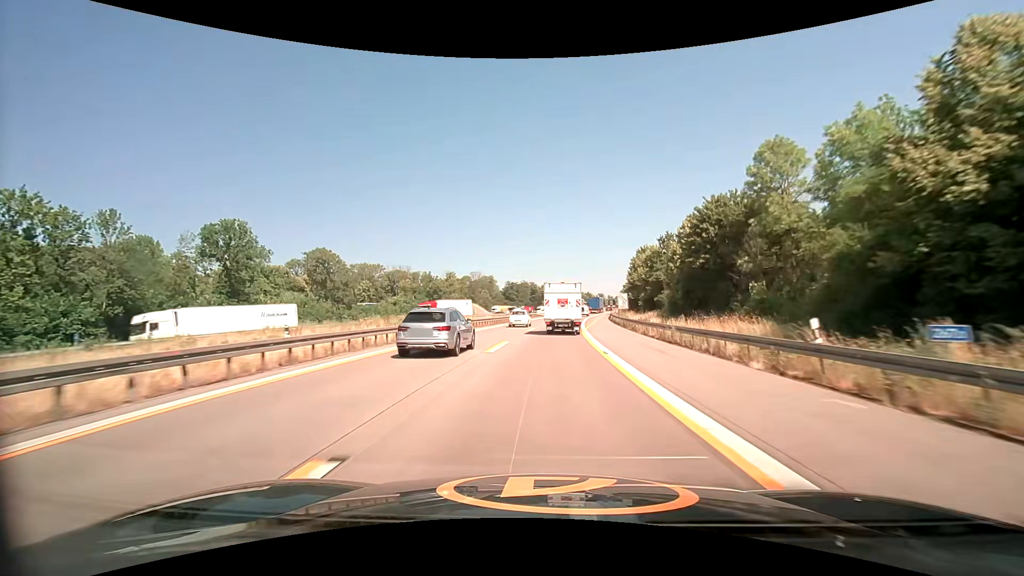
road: motorway_link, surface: concrete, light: Day
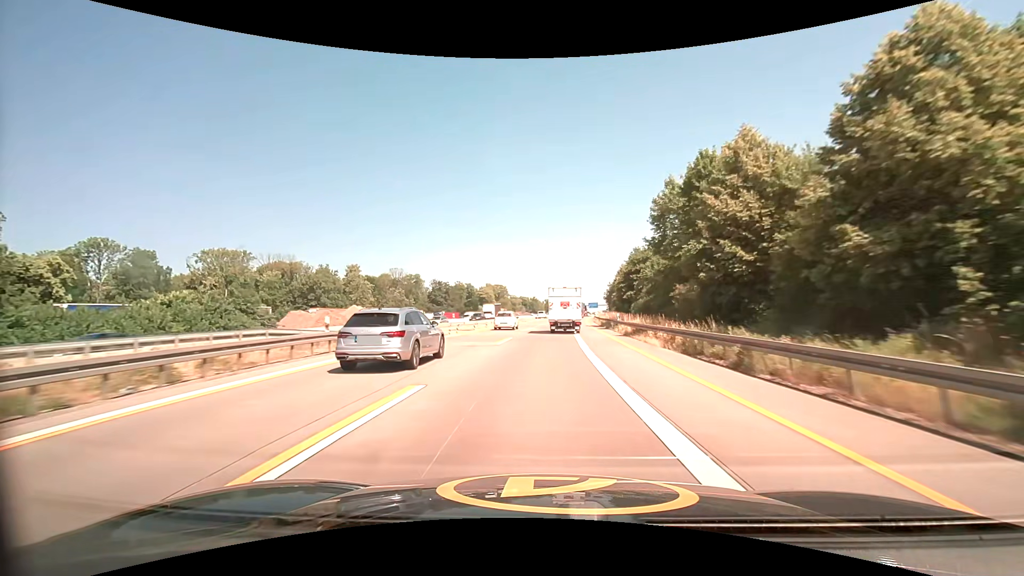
(+4.2, +66.9) m; +6°
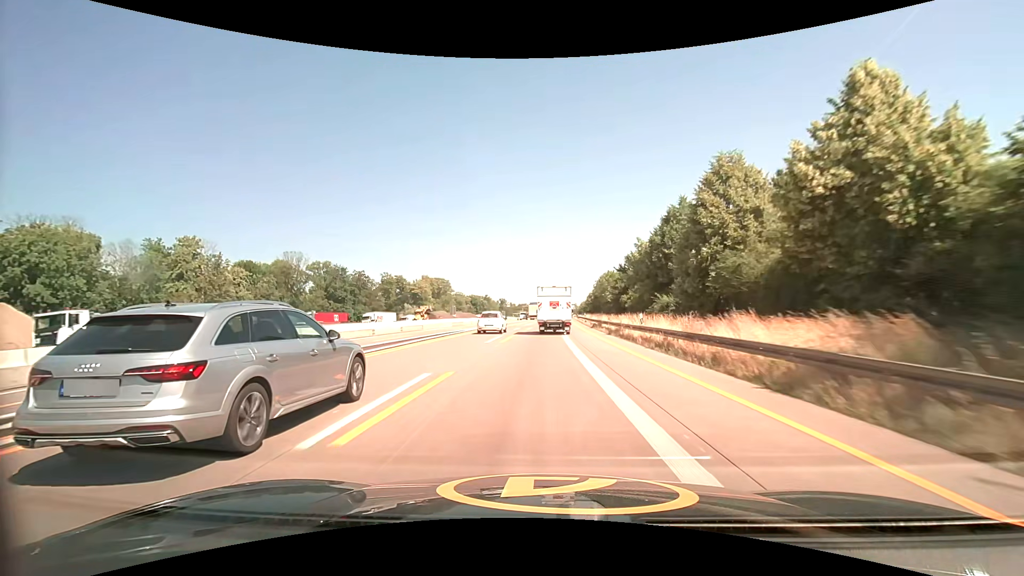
(+3.0, +69.7) m; +5°
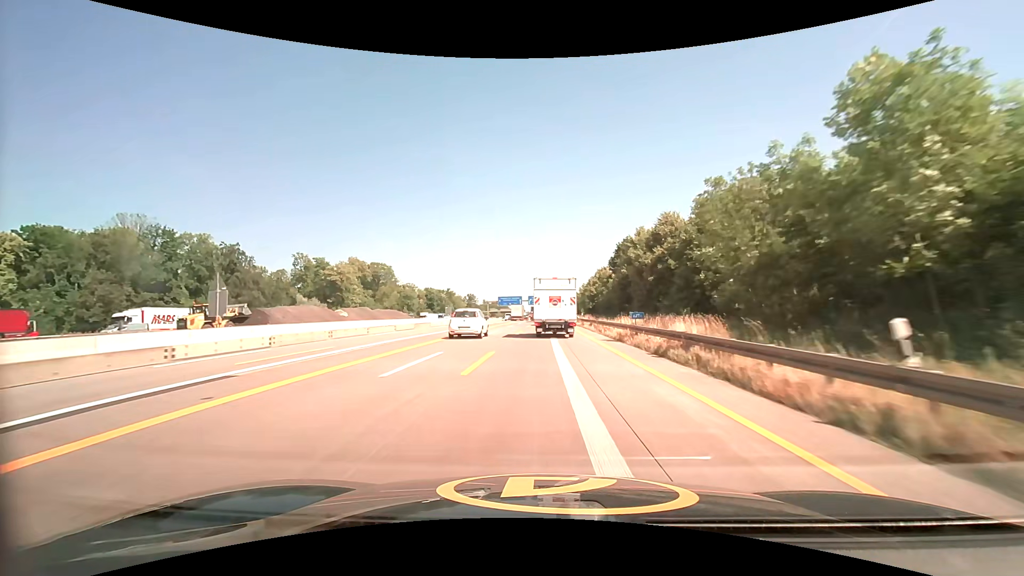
(+1.7, +66.2) m; +3°
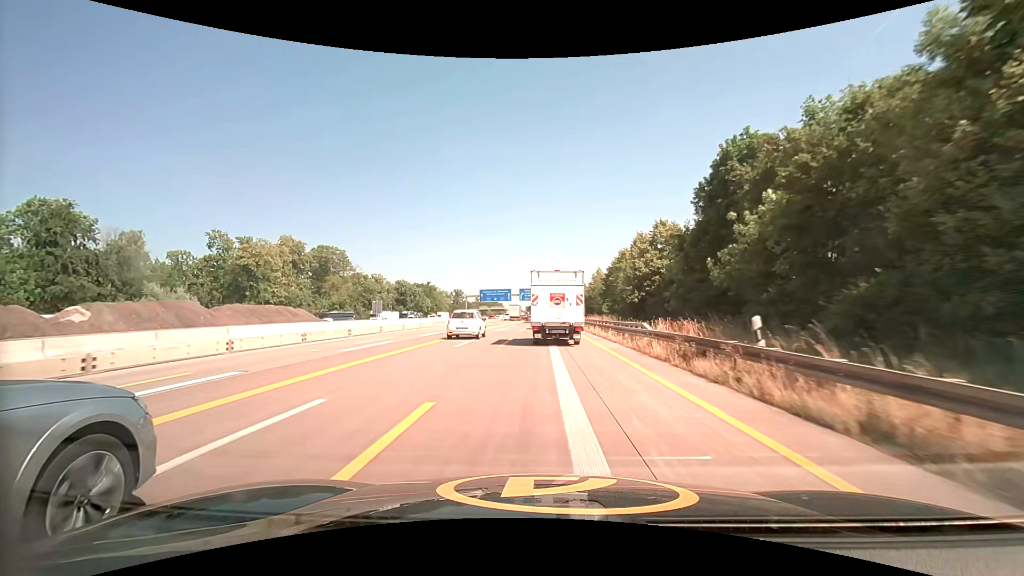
(+0.3, +43.9) m; +1°
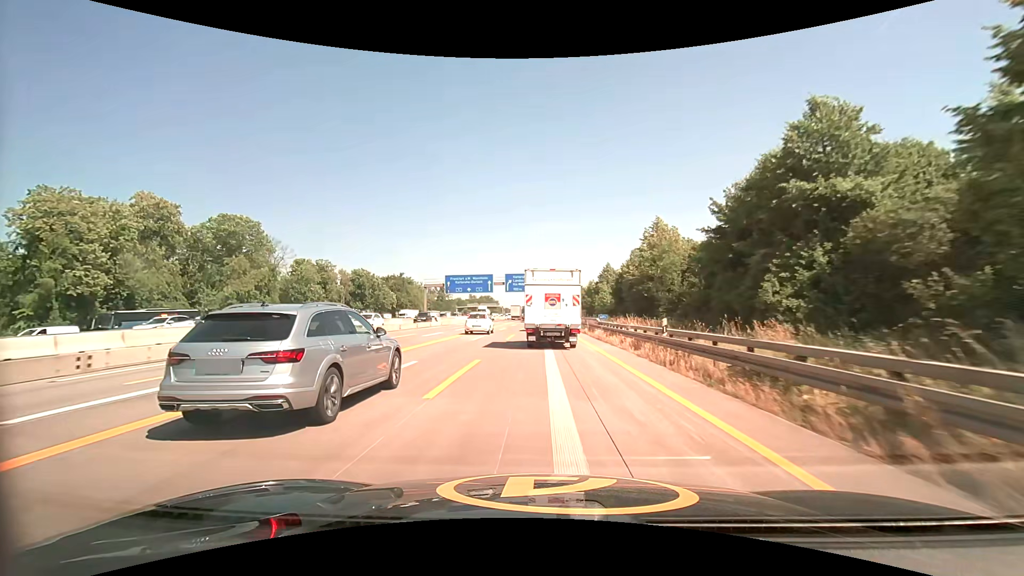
(+0.1, +47.6) m; 0°
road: motorway
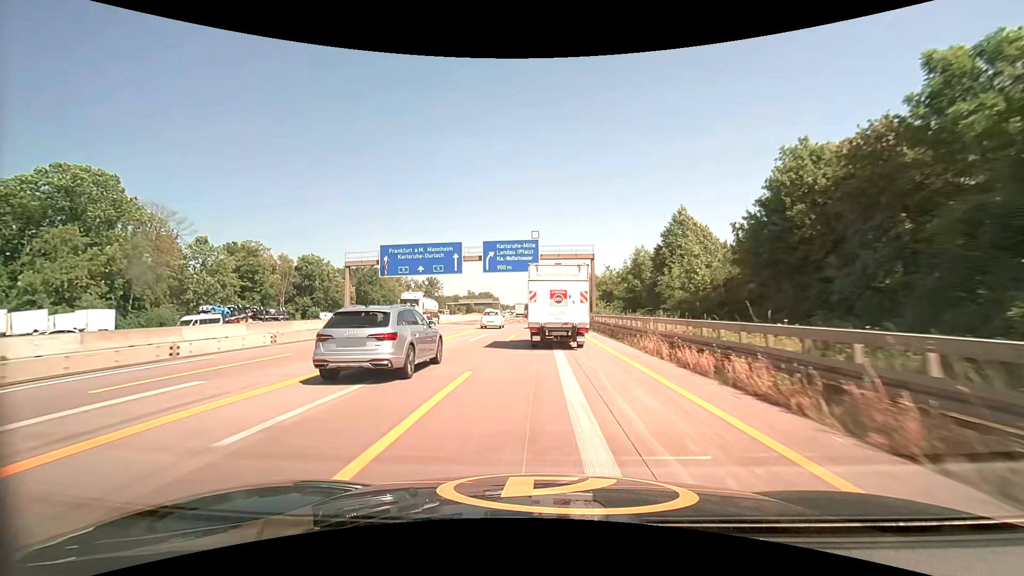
(-0.1, +38.8) m; 0°
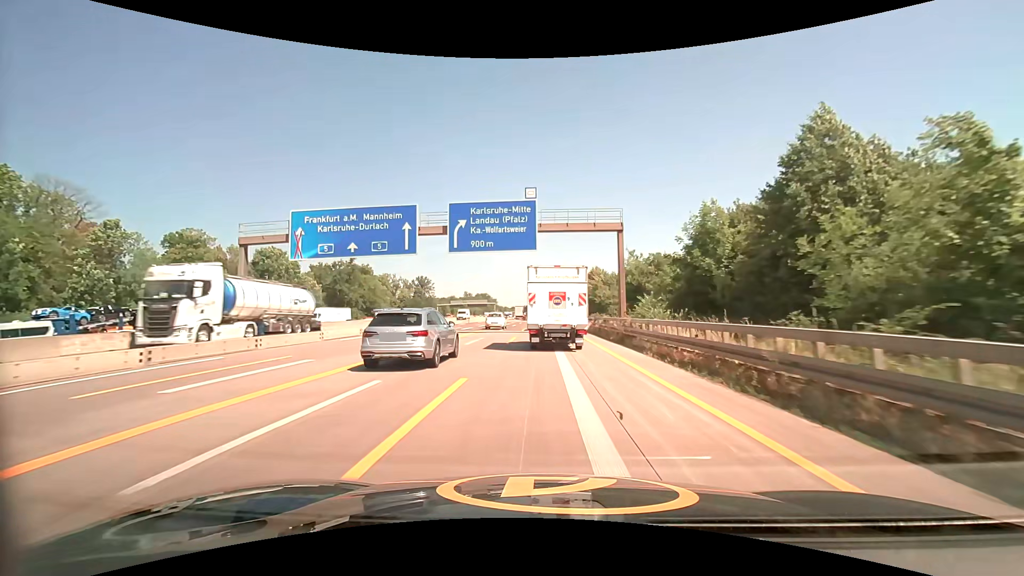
(0.0, +19.1) m; 0°
(0, +10) (0, +20) (0, +30) (0, +40) (0, +50) (0, +60) (0, +70) (0, +80) (+1, +90) (+1, +100) m
